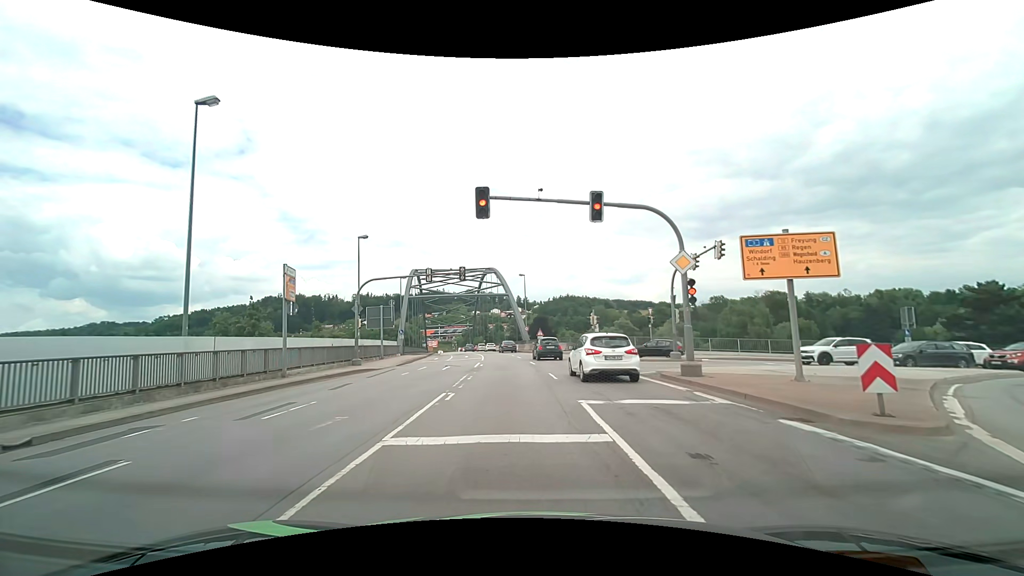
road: primary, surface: asphalt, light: Day
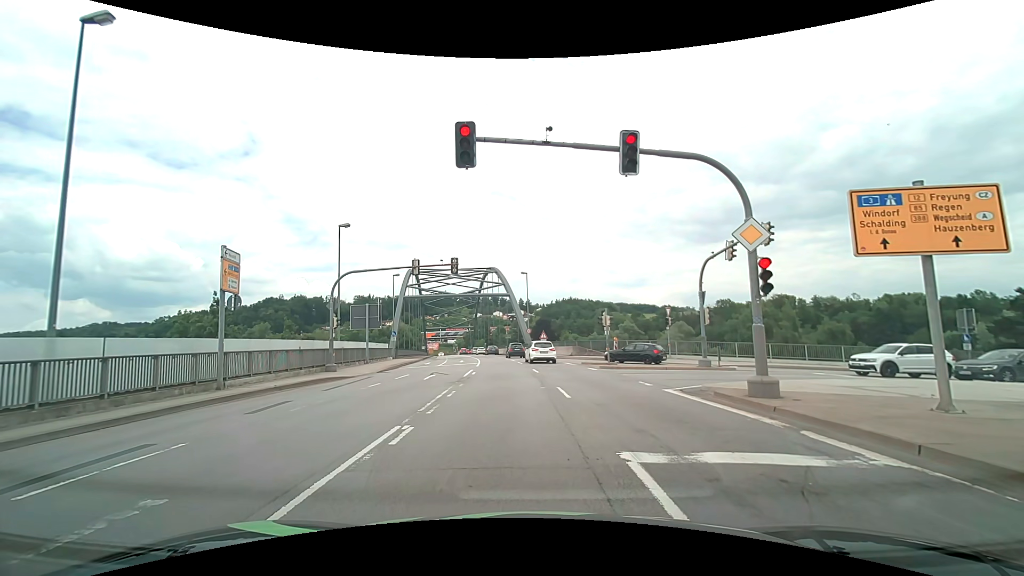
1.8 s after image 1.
(0.0, +4.2) m; +1°
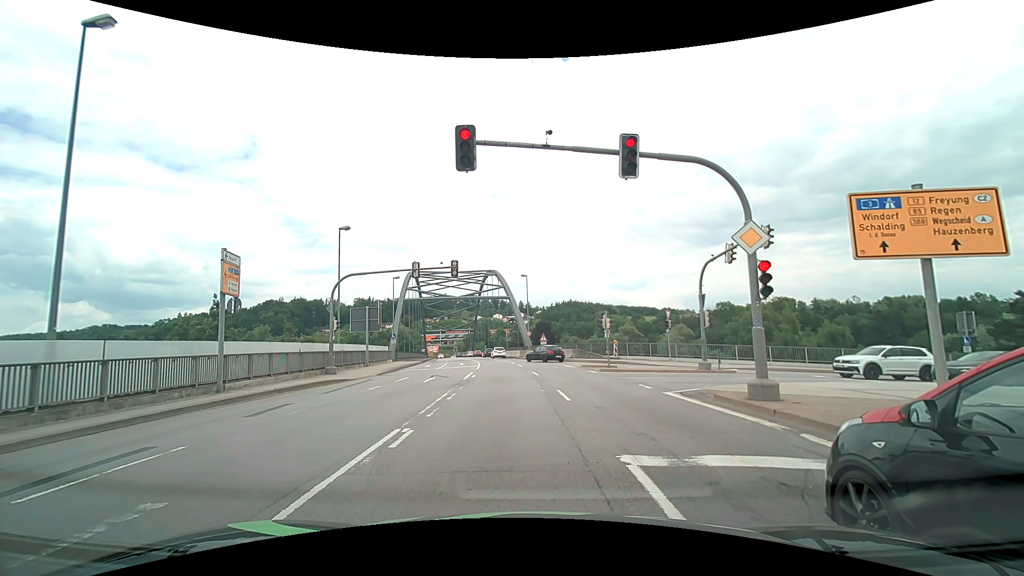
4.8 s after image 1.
(0.0, +0.1) m; 0°
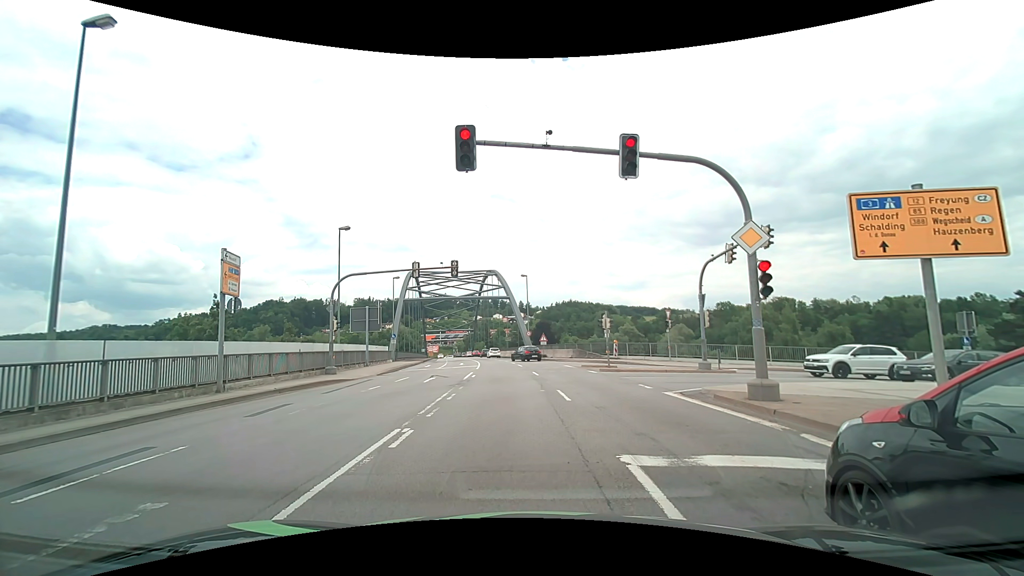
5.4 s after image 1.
(0.0, 0.0) m; 0°
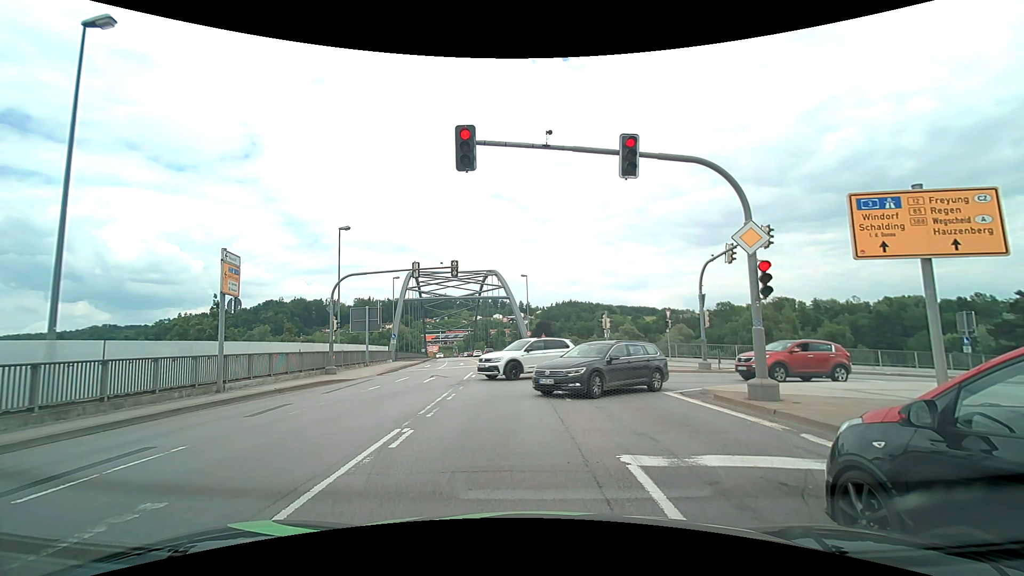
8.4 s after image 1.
(0.0, 0.0) m; 0°
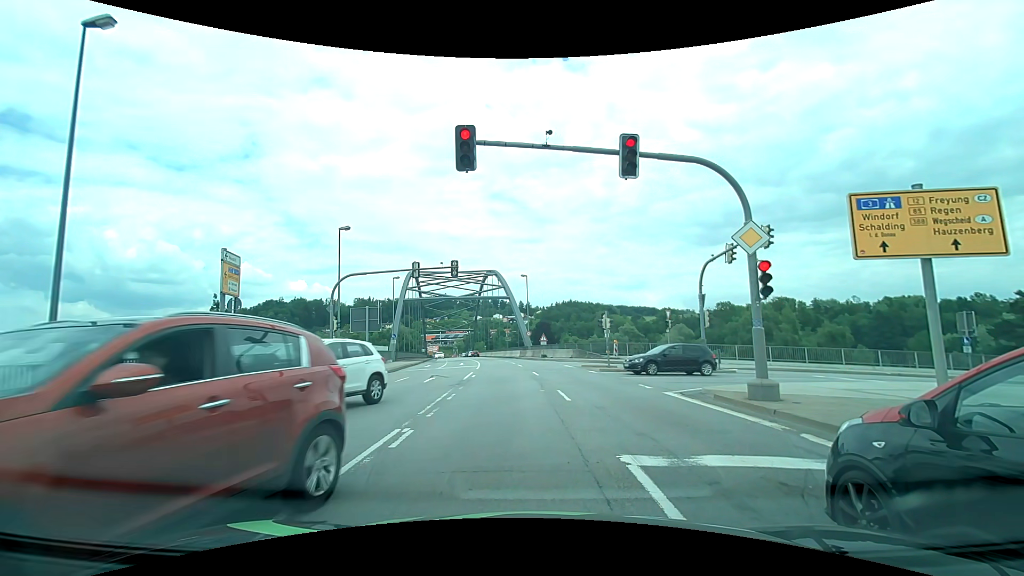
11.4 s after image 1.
(0.0, 0.0) m; 0°
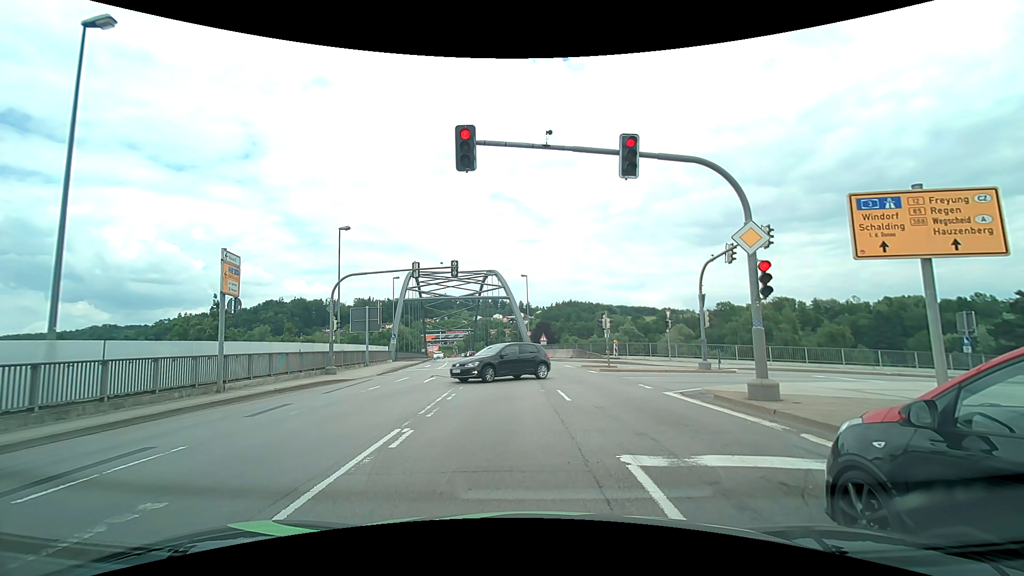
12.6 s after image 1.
(0.0, 0.0) m; 0°
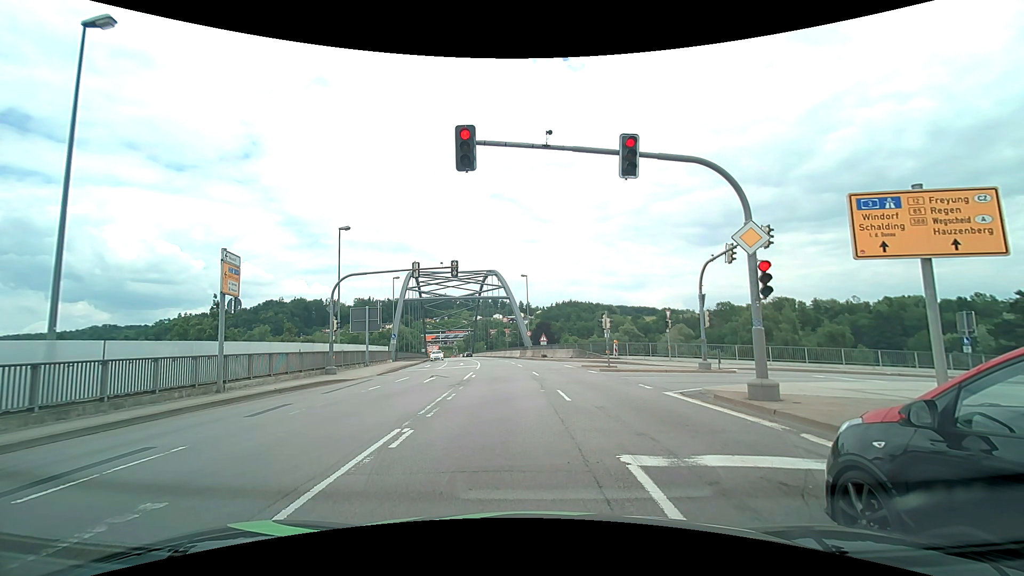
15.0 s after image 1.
(0.0, 0.0) m; 0°
